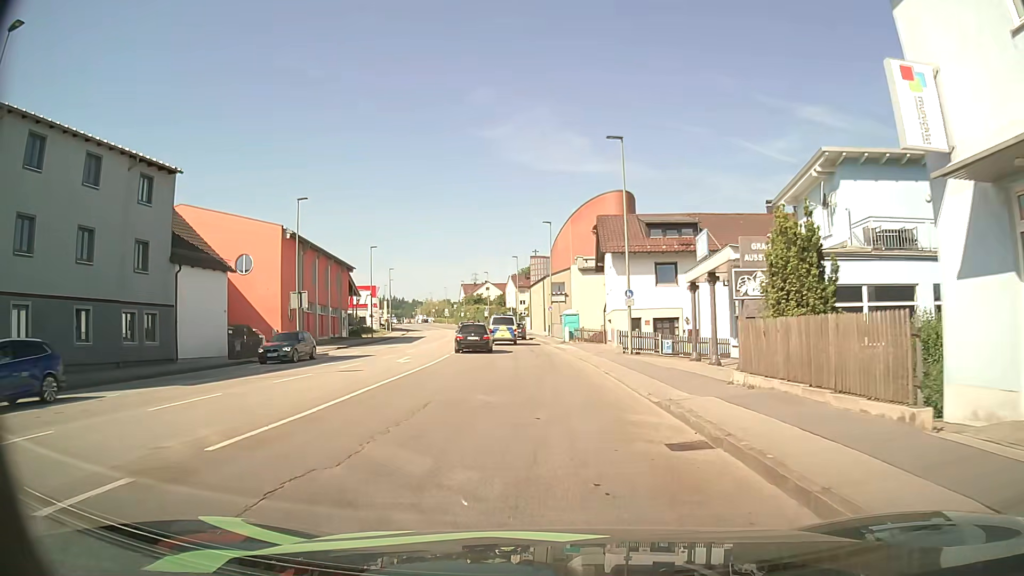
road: tertiary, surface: asphalt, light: Day
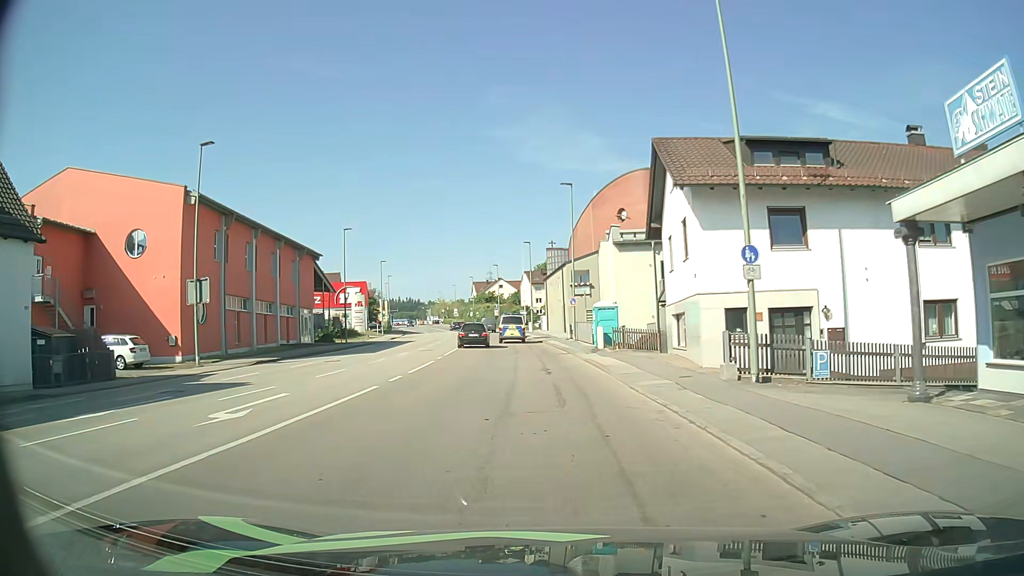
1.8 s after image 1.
(-0.3, +16.4) m; -2°
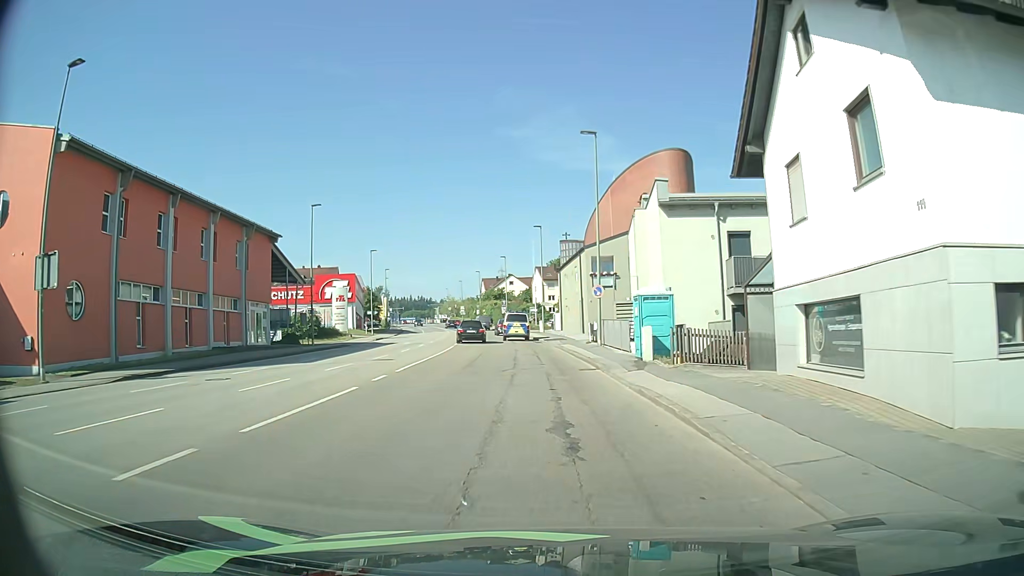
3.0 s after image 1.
(-0.1, +12.0) m; 0°
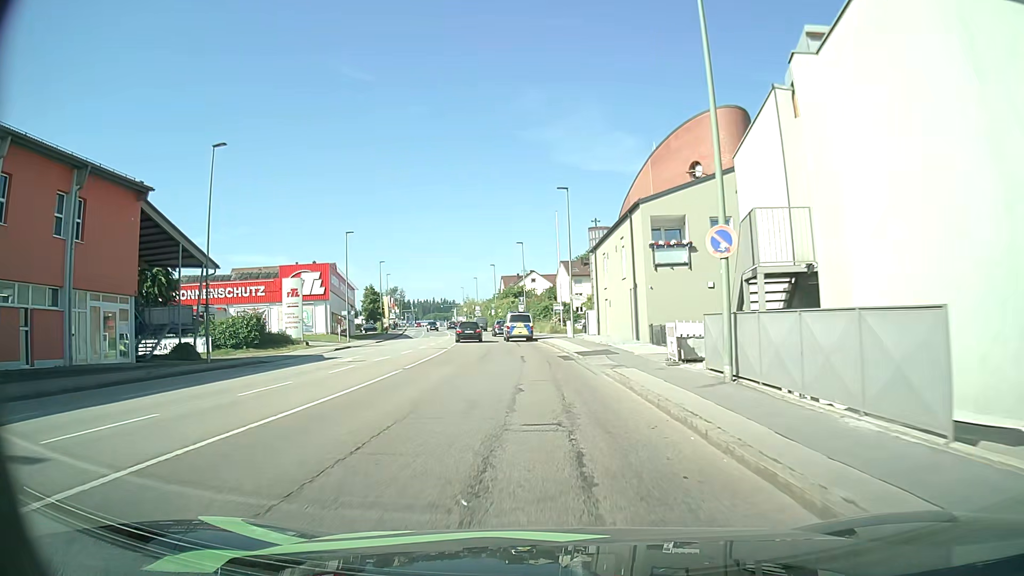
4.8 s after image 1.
(-0.6, +19.3) m; -2°
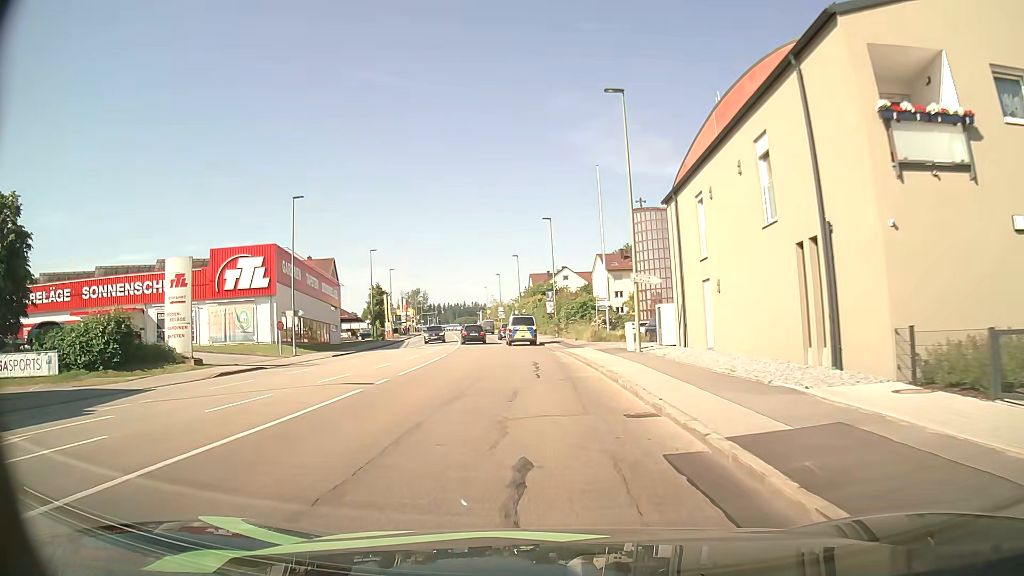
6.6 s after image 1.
(-0.6, +20.5) m; -3°
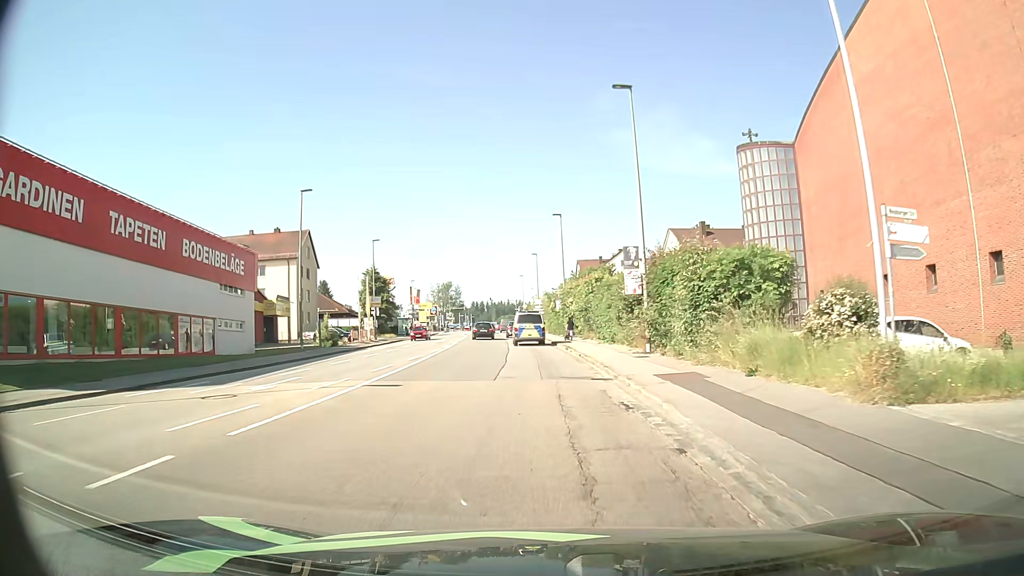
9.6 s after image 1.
(-1.3, +33.3) m; -4°
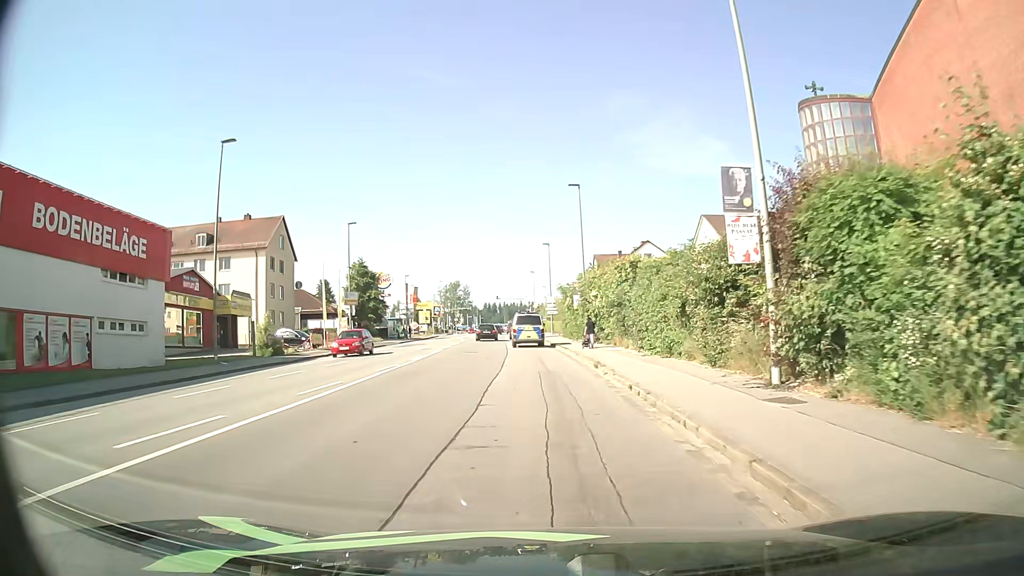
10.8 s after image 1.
(-0.2, +13.0) m; -1°
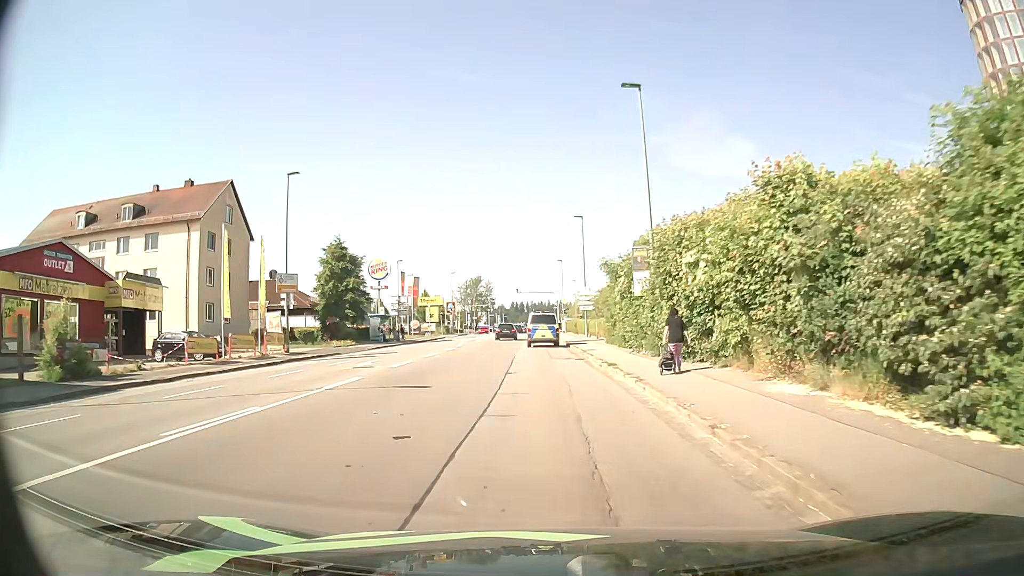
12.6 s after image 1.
(-0.4, +19.5) m; -2°
(0, +10) (0, +20) (-1, +30) (-1, +40) (-1, +50) (-1, +60) (-1, +70) (-2, +80) (-2, +90) (-2, +100) m
